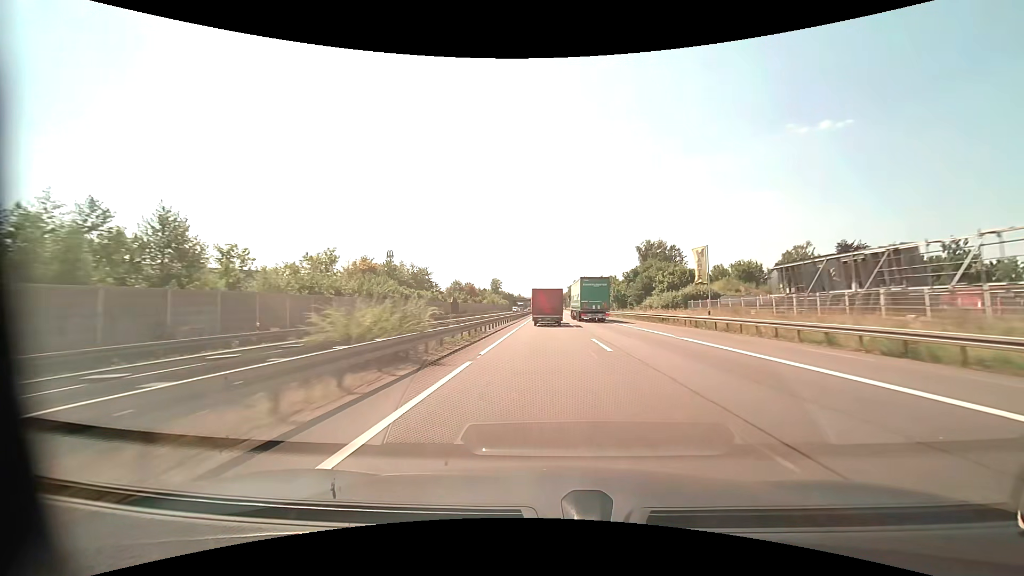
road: motorway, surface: asphalt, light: Day
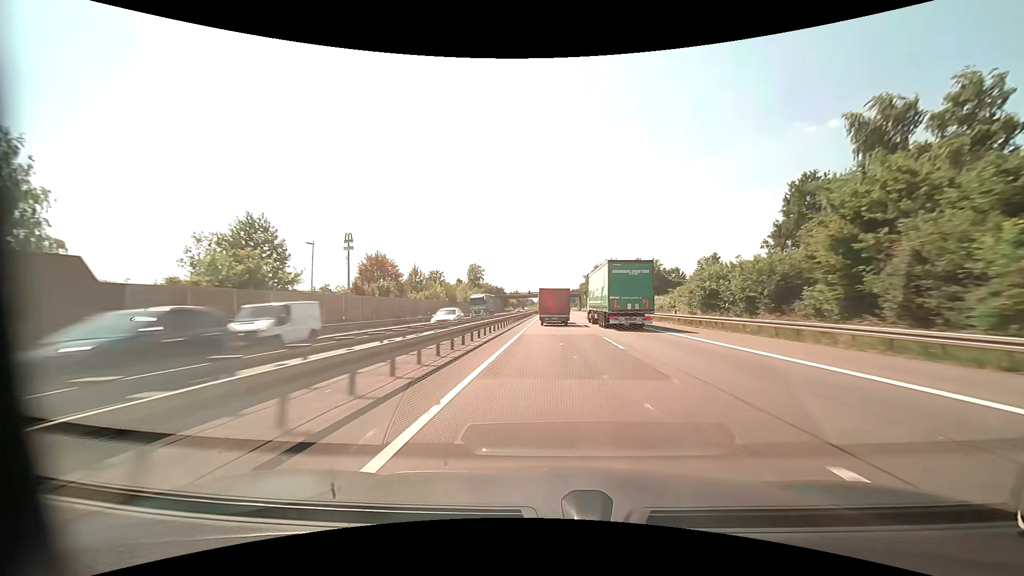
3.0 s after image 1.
(-0.3, +88.9) m; 0°
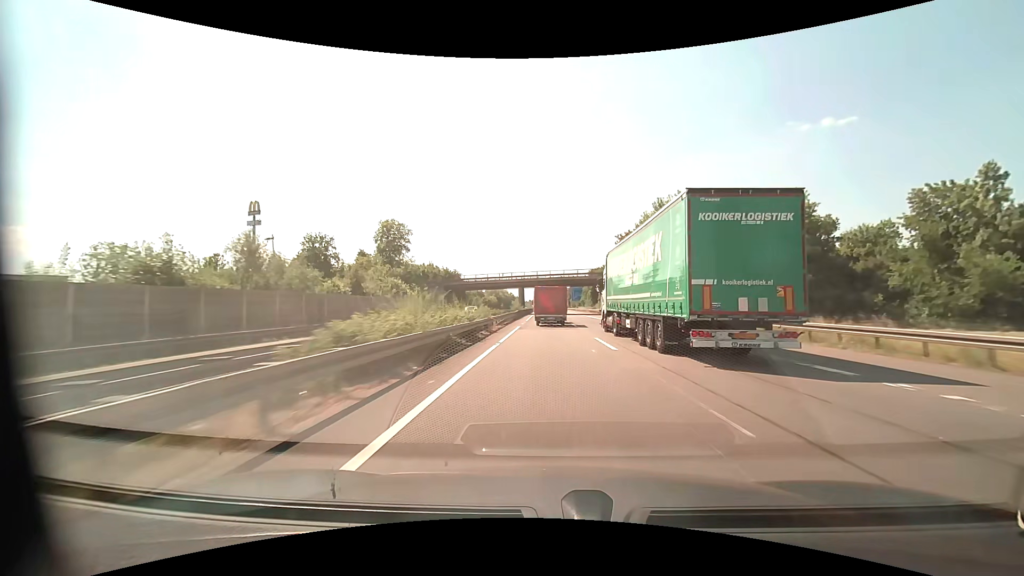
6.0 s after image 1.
(+0.9, +90.4) m; +1°
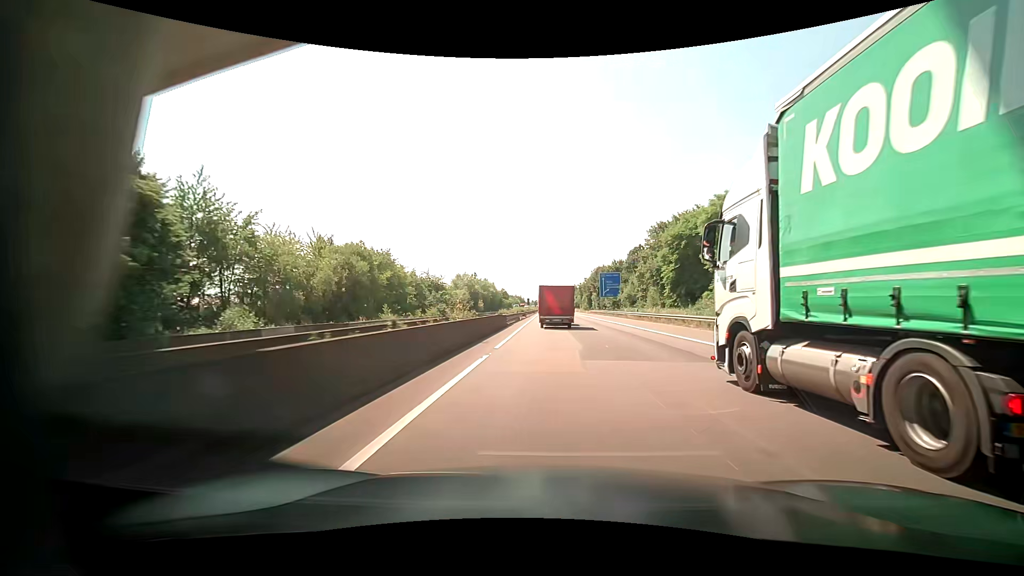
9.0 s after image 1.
(-0.6, +91.4) m; -2°
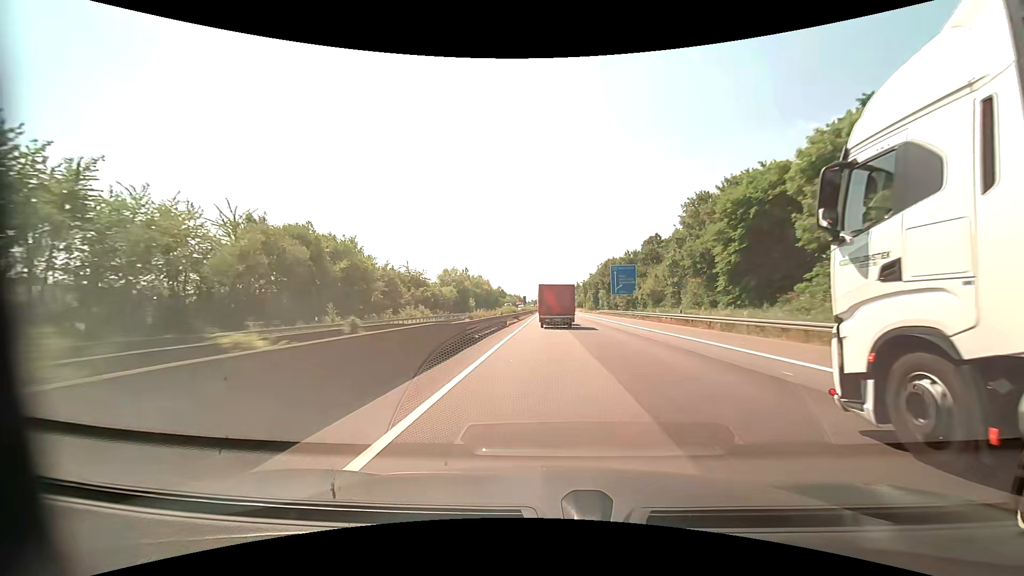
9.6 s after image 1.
(+0.2, +18.3) m; +1°
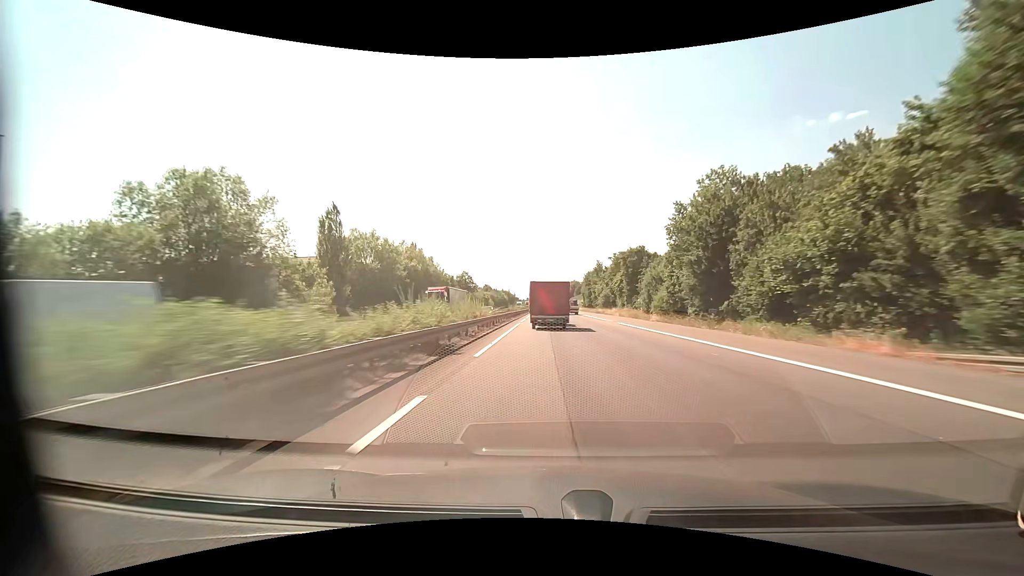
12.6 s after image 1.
(+0.3, +91.1) m; 0°
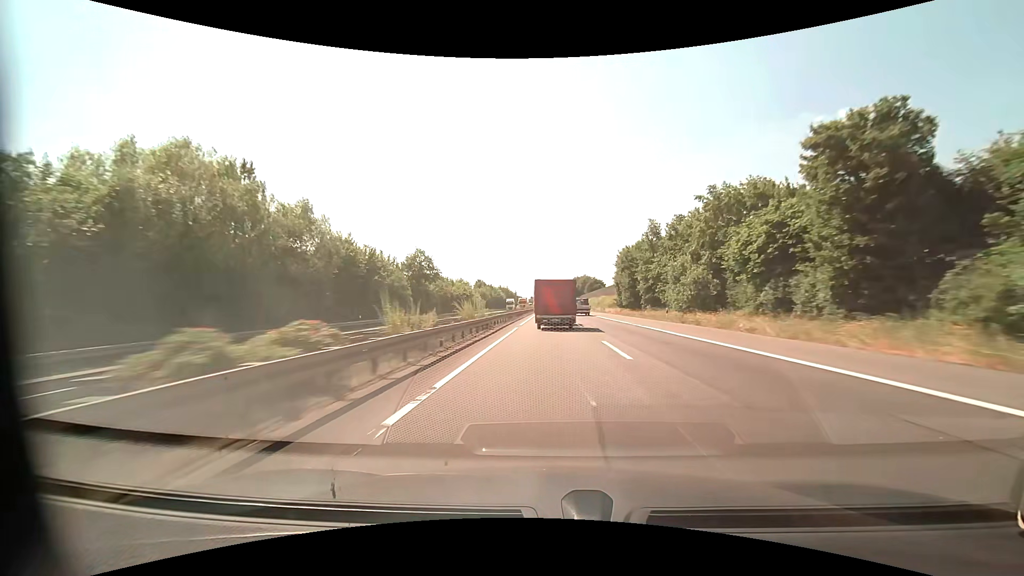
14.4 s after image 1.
(-0.1, +54.2) m; 0°
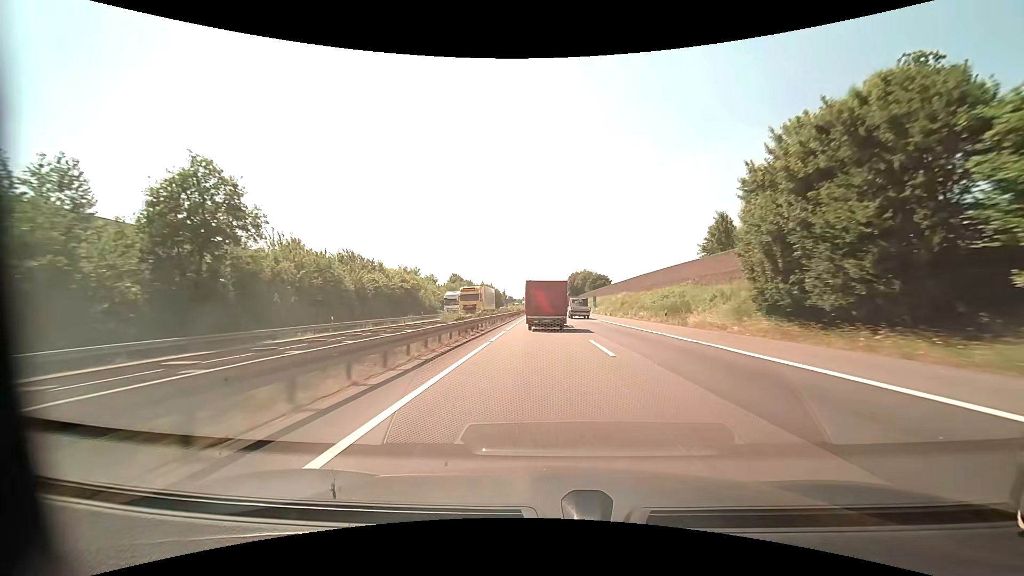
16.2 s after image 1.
(+0.2, +52.5) m; +1°
(0, +10) (0, +20) (0, +30) (0, +40) (0, +50) (0, +60) (0, +70) (0, +80) (0, +90) (0, +100) m
